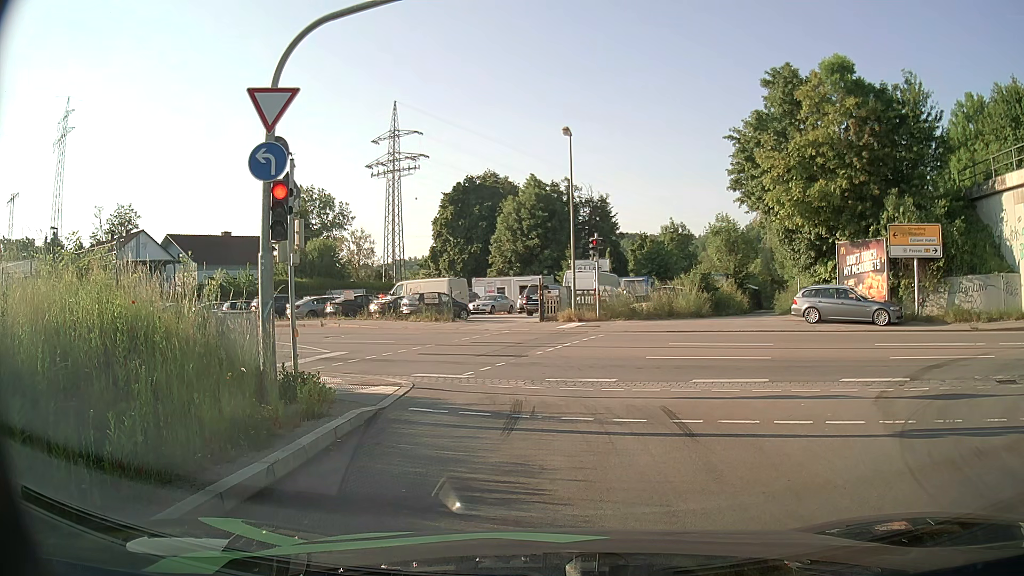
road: primary_link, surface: asphalt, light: Day
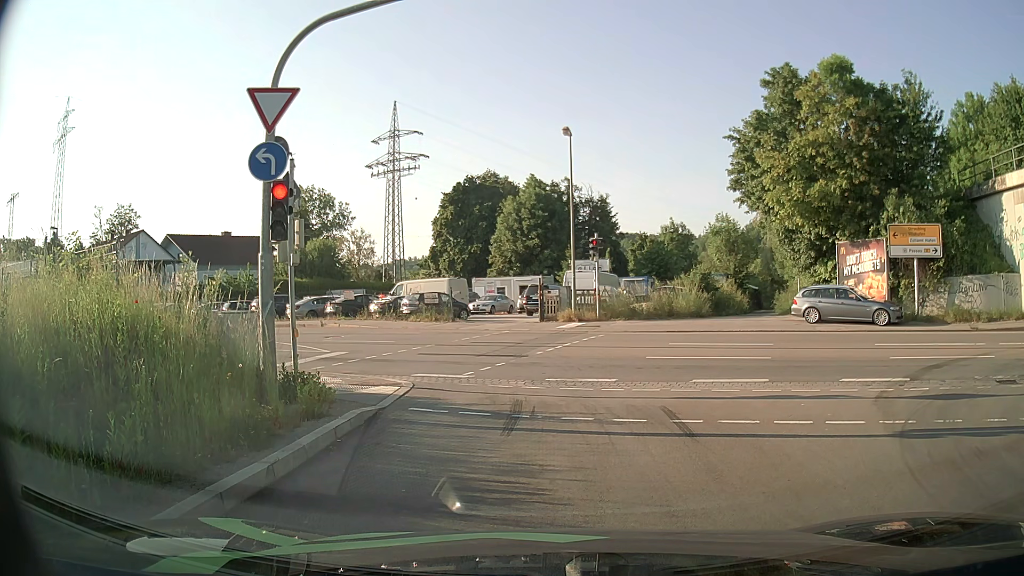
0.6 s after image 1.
(0.0, 0.0) m; 0°
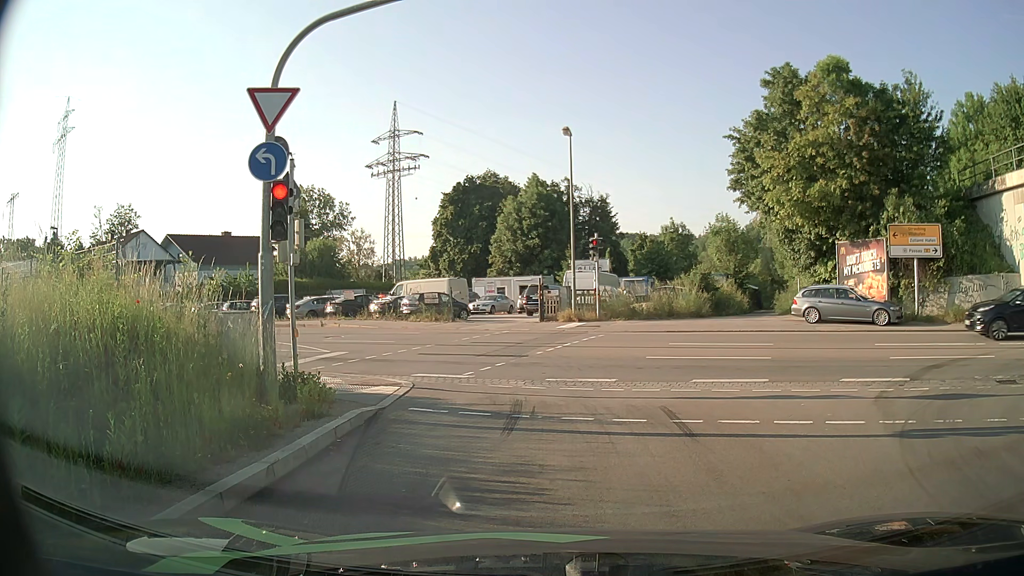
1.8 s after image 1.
(0.0, 0.0) m; 0°
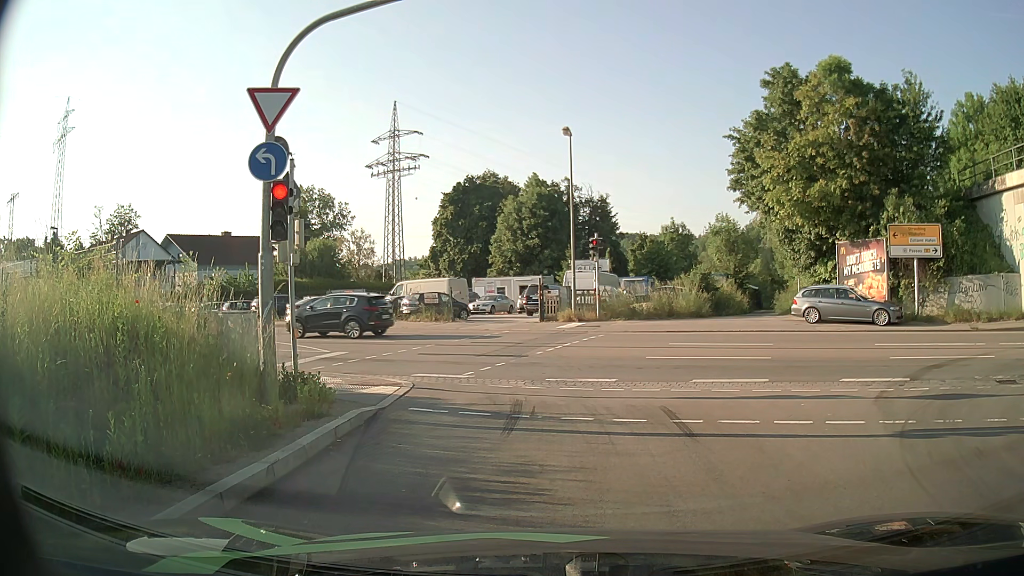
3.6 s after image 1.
(0.0, 0.0) m; 0°
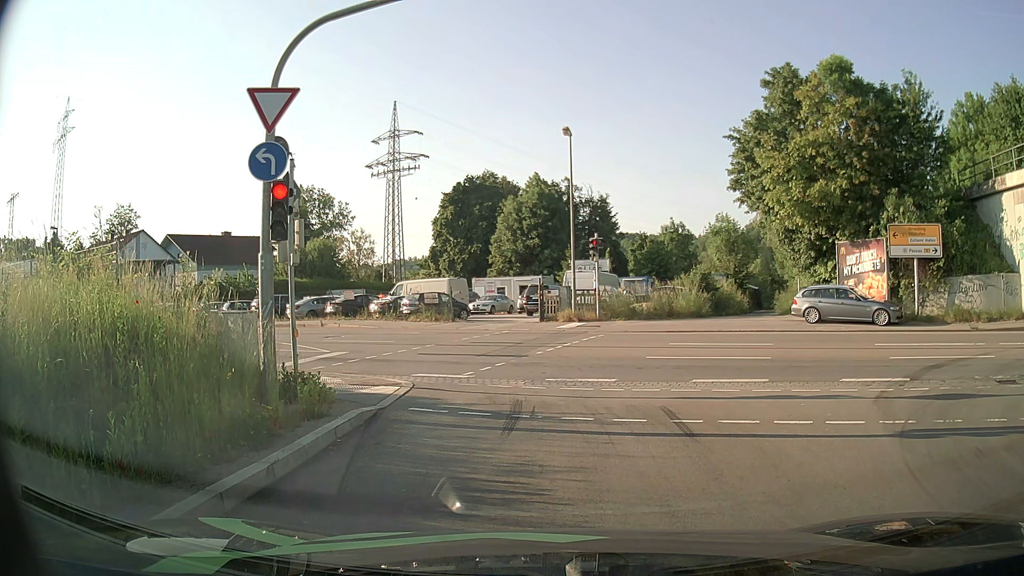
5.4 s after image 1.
(0.0, 0.0) m; 0°
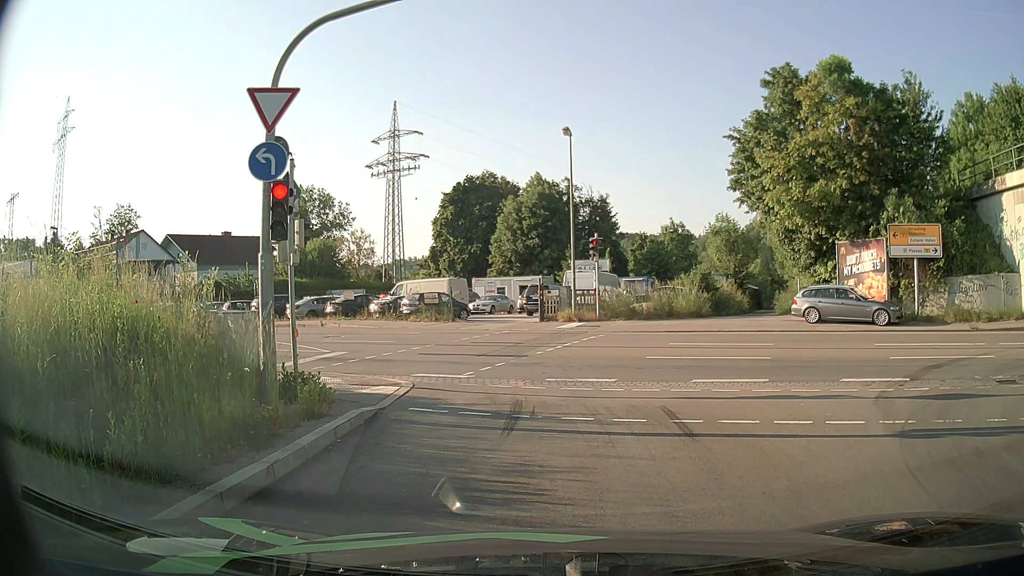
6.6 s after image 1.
(0.0, 0.0) m; 0°
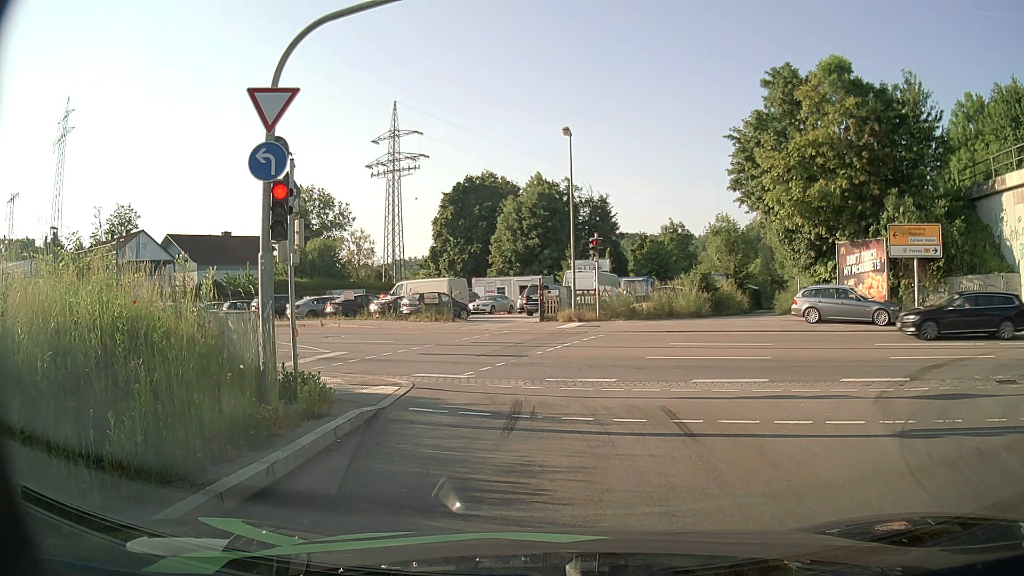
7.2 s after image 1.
(0.0, 0.0) m; 0°
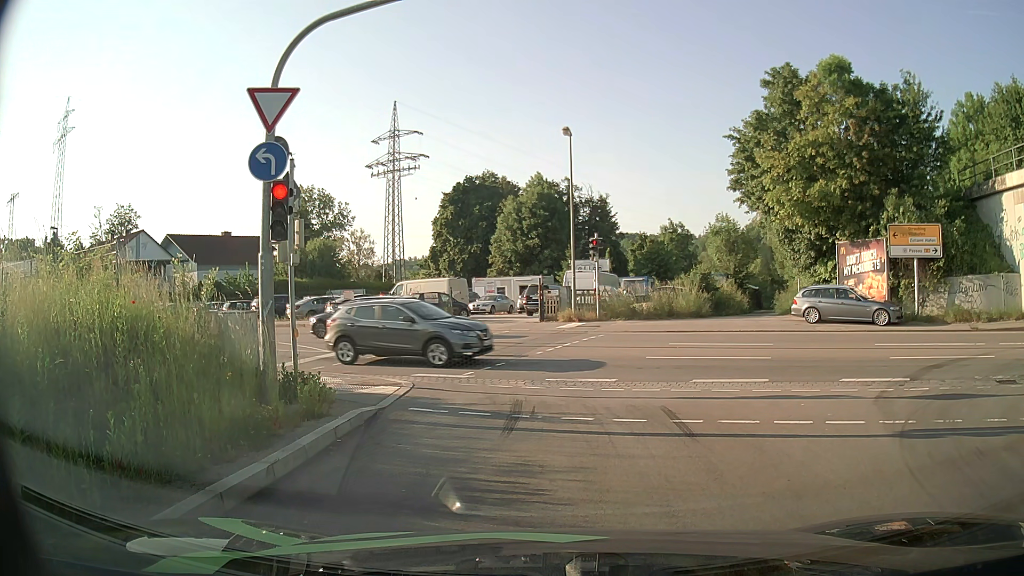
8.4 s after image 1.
(0.0, 0.0) m; 0°
